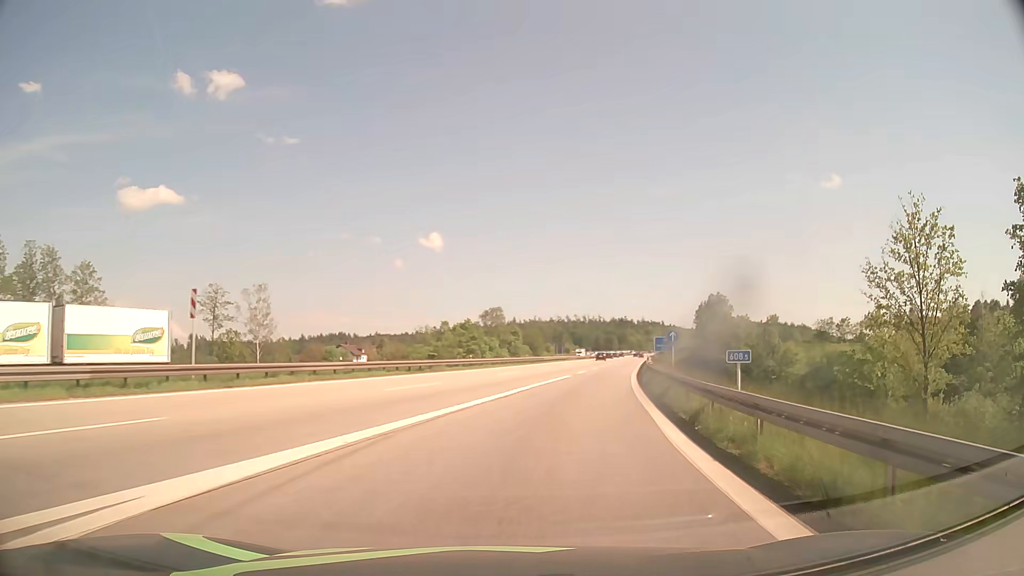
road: motorway_link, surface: asphalt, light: Day
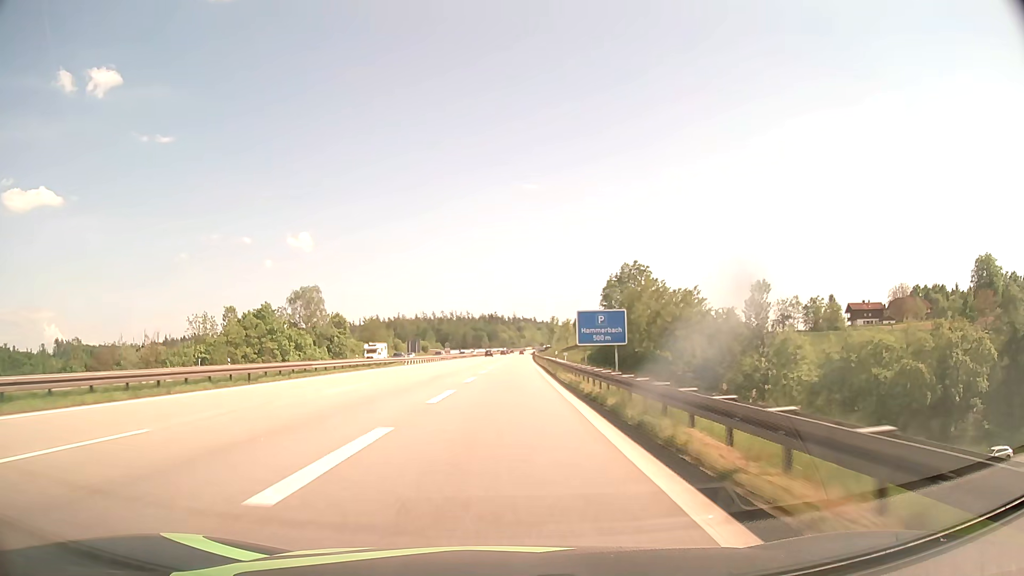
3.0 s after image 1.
(+9.3, +53.2) m; +12°
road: motorway
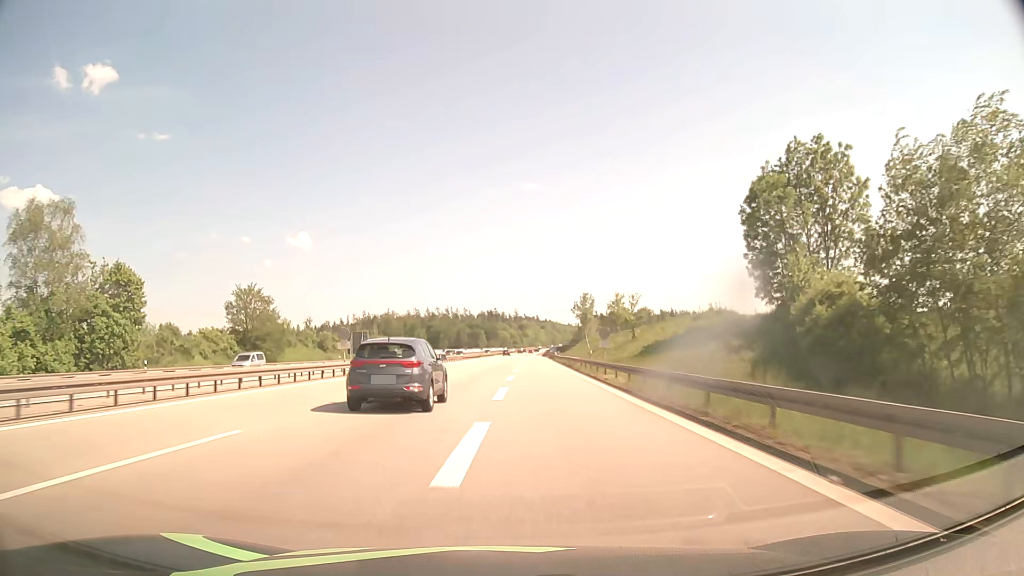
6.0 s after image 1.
(-0.2, +71.5) m; 0°
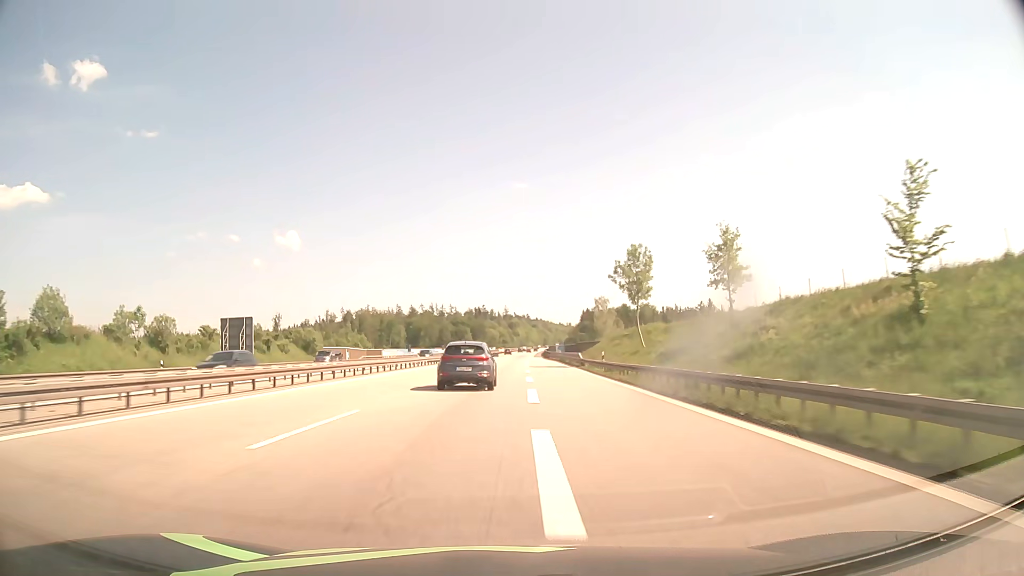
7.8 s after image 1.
(+0.4, +49.4) m; +1°
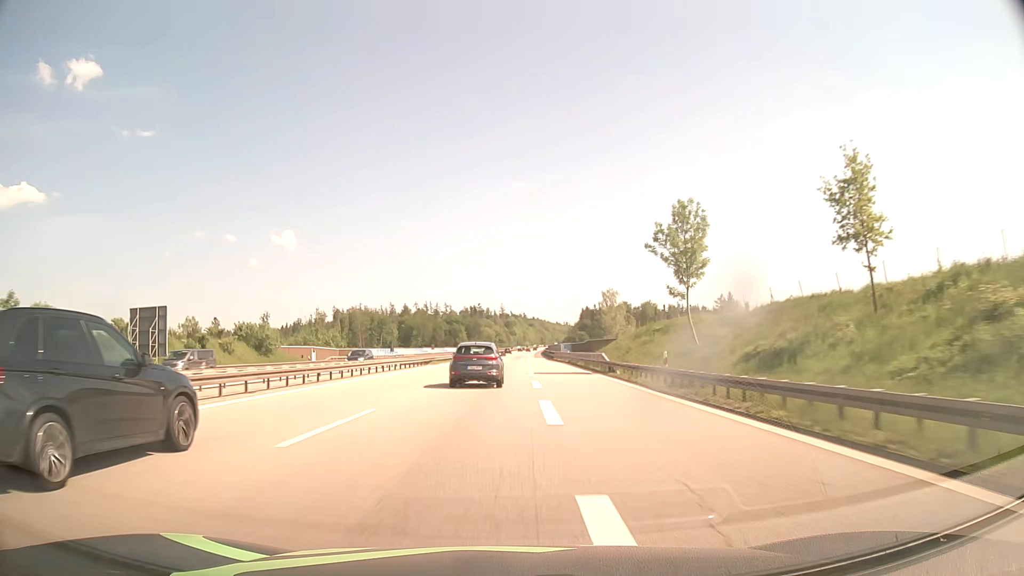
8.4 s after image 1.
(+0.1, +17.4) m; 0°
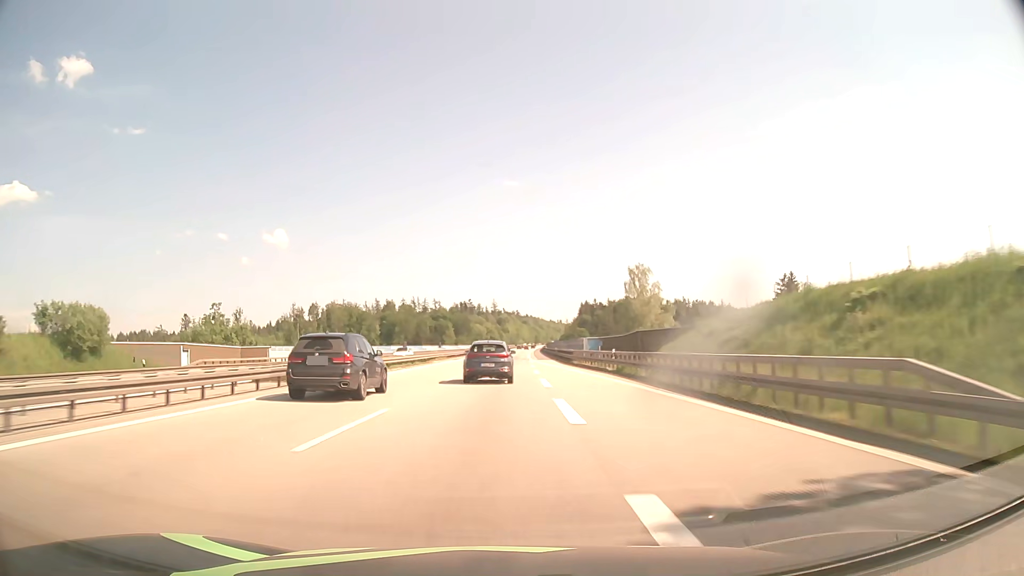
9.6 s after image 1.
(+0.2, +36.2) m; +1°
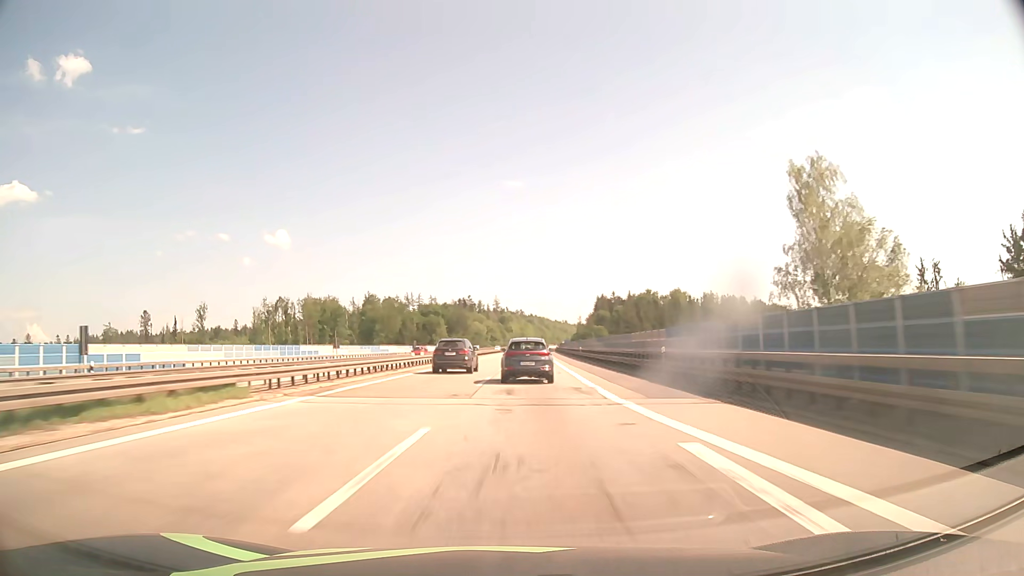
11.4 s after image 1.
(0.0, +57.5) m; 0°
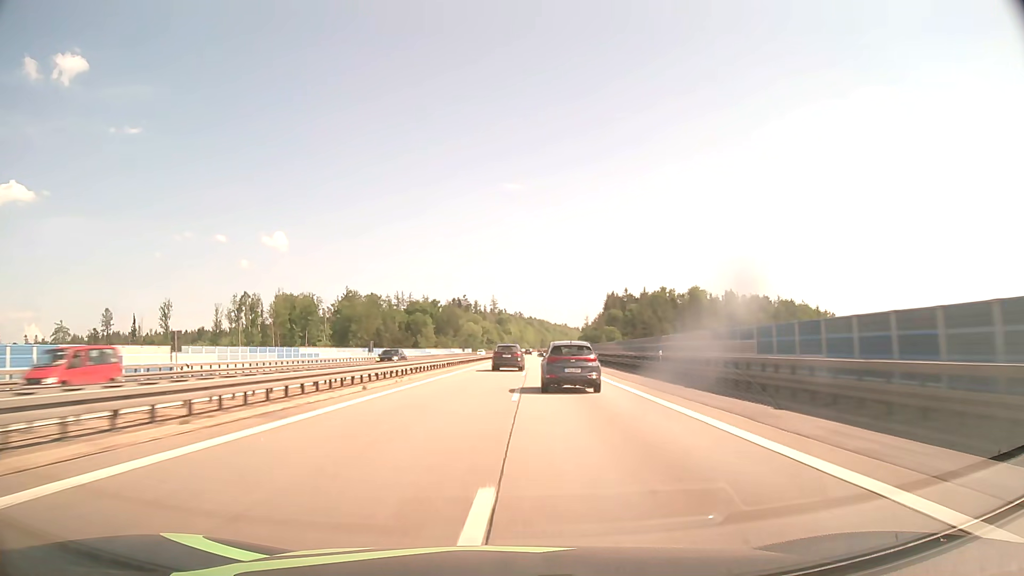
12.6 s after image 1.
(+0.1, +40.3) m; 0°
(0, +10) (0, +20) (0, +30) (0, +40) (+1, +50) (+1, +60) (+1, +70) (+1, +80) (+2, +90) (+2, +100) m
